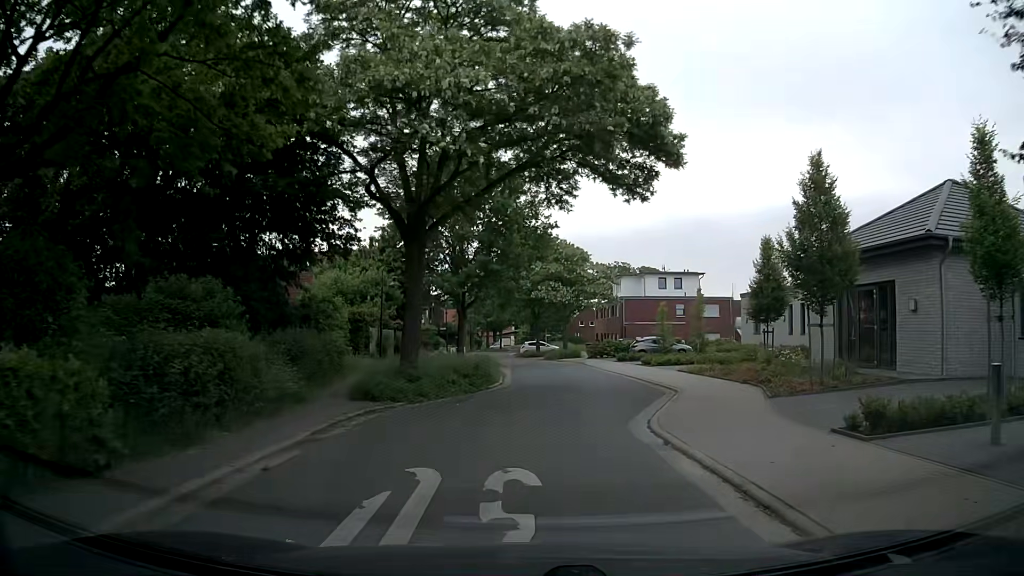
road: residential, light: Day
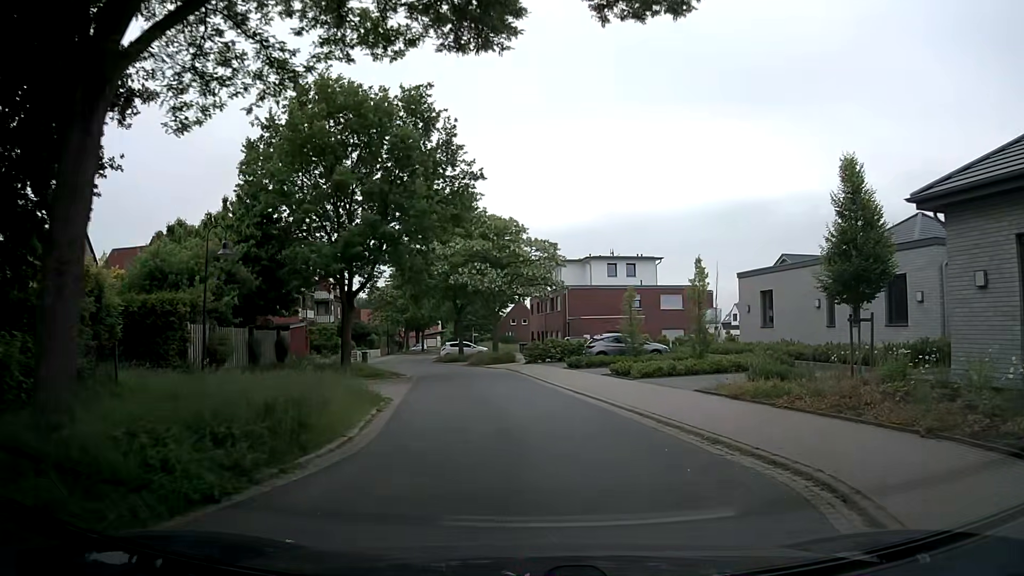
(+0.9, +12.5) m; +8°
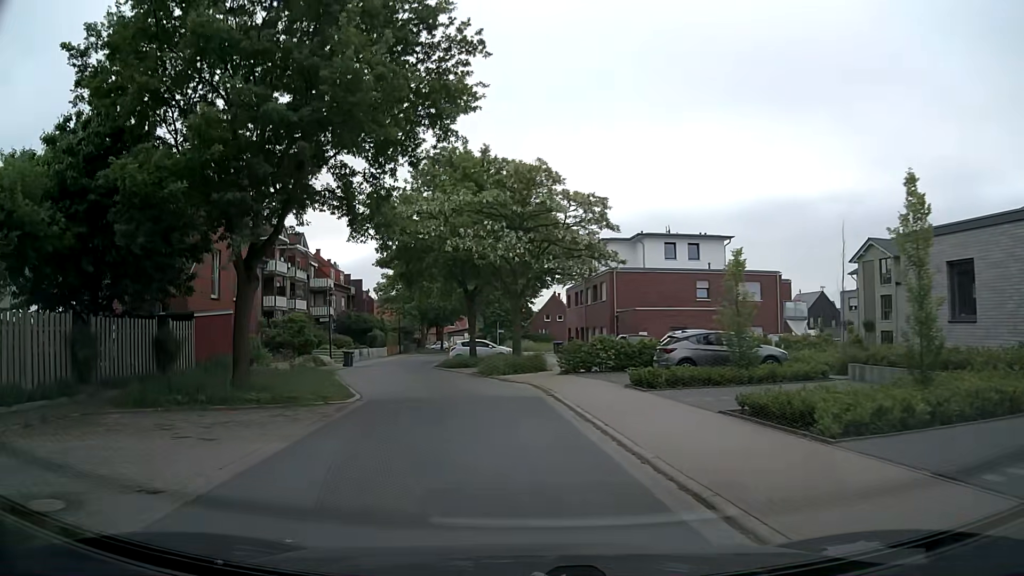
(-0.1, +13.1) m; -3°
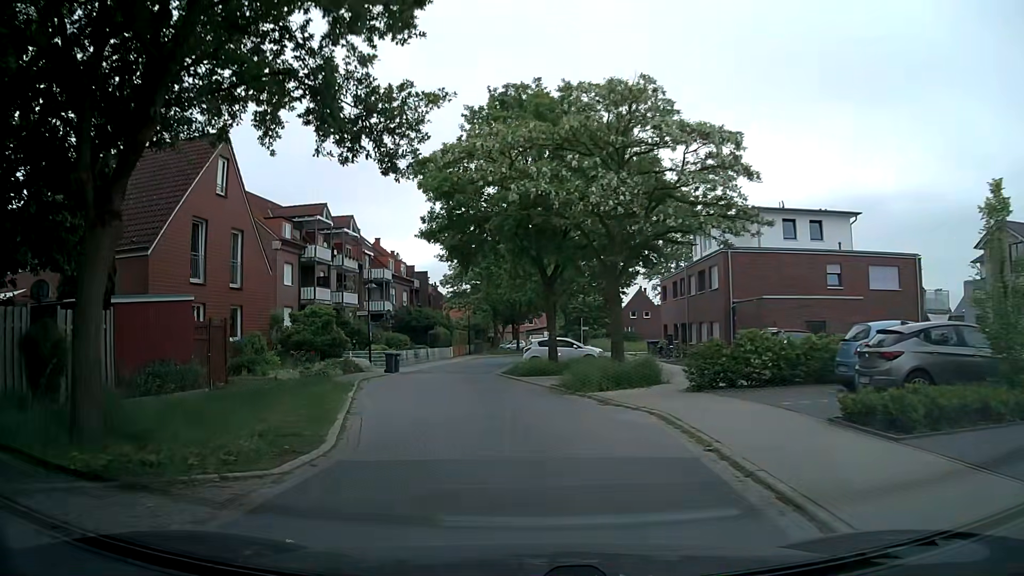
(-0.6, +9.0) m; -7°
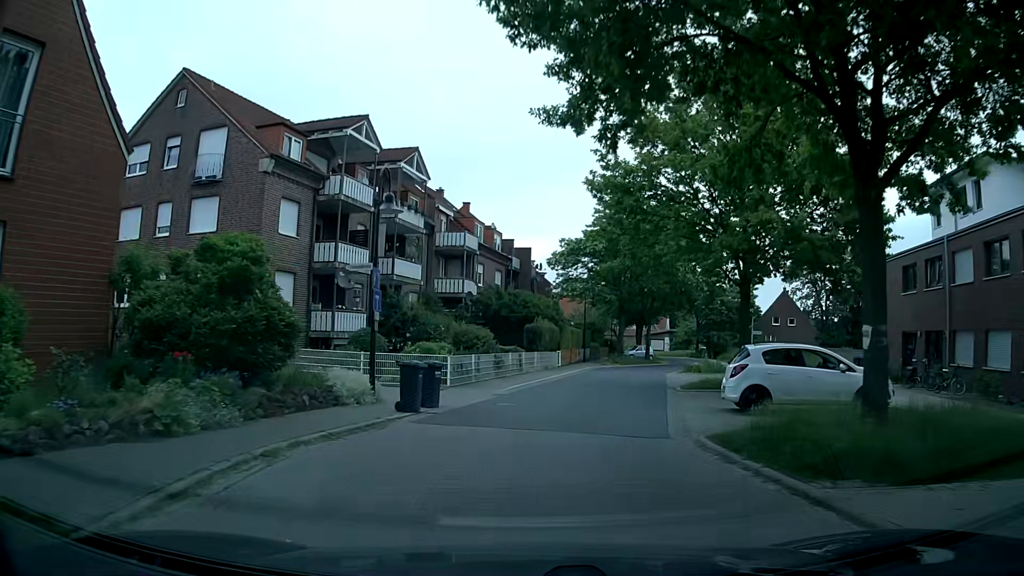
(-1.9, +18.5) m; -8°
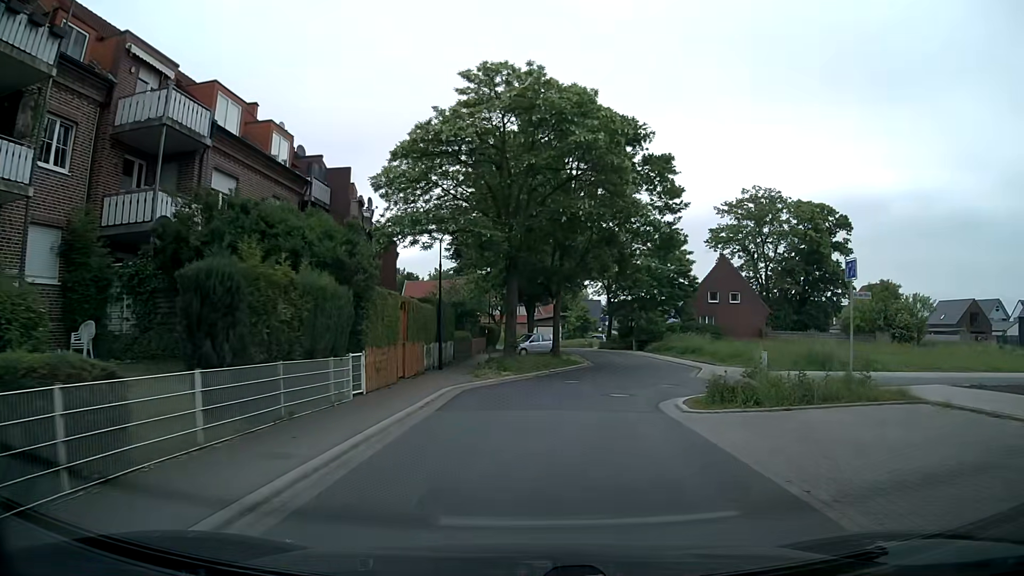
(+2.2, +23.9) m; +9°
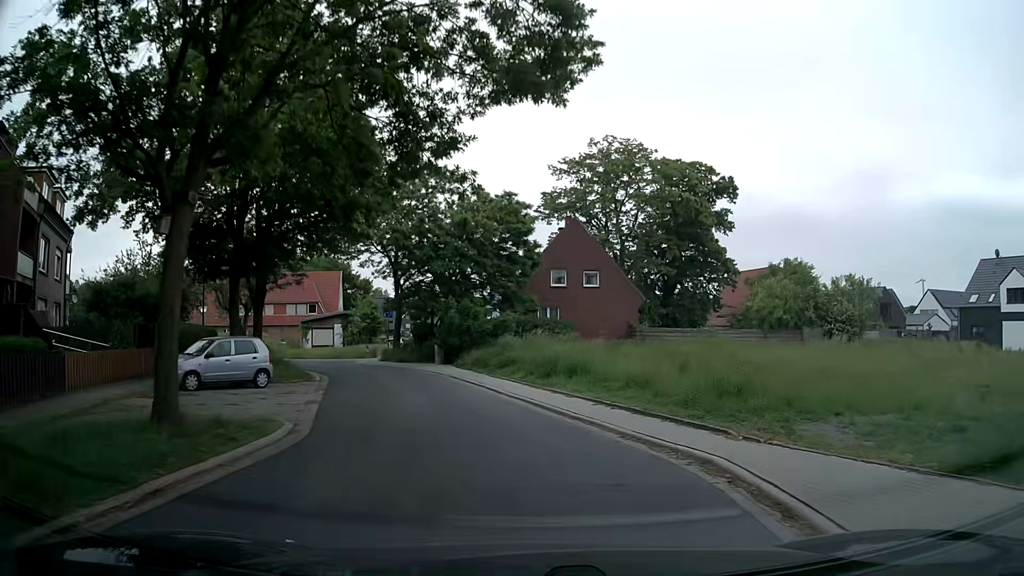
(+3.5, +22.8) m; +17°
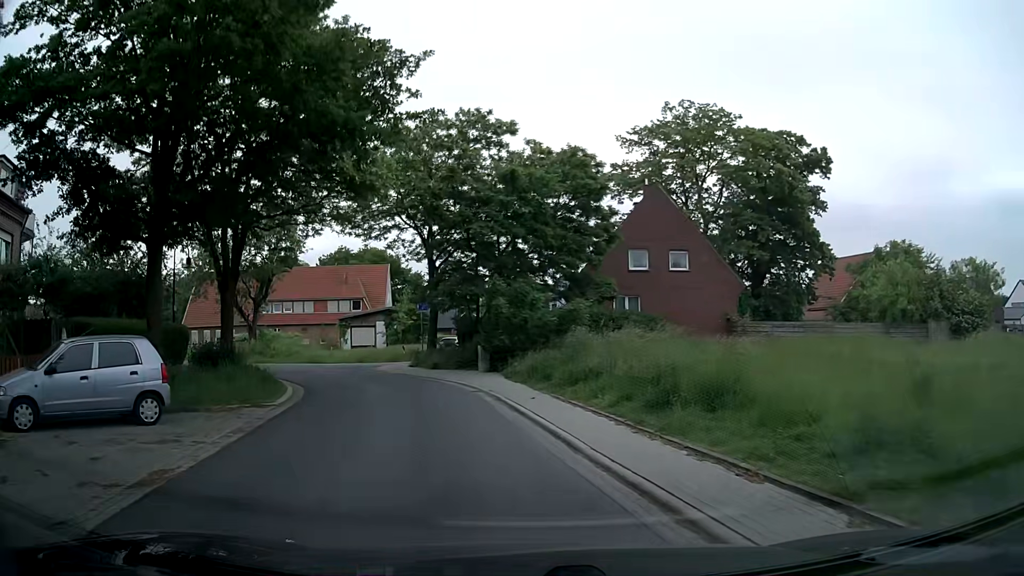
(-0.3, +9.0) m; -5°
(-1, +10) (-3, +20) (-9, +28) (-18, +33) (-27, +37) (-36, +41) (-45, +45) (-54, +49) (-62, +56) (-66, +65) m
